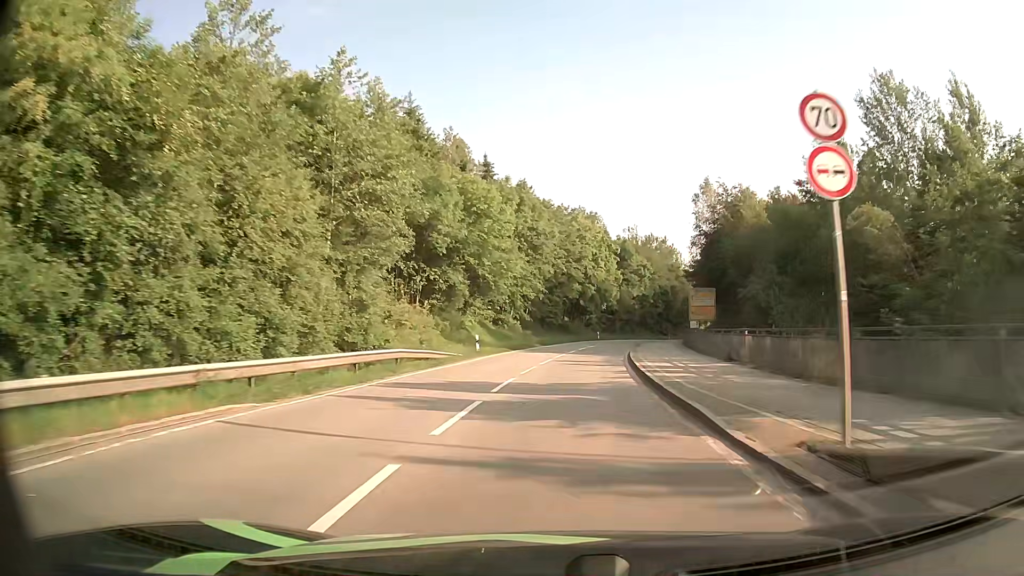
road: secondary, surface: asphalt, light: Day
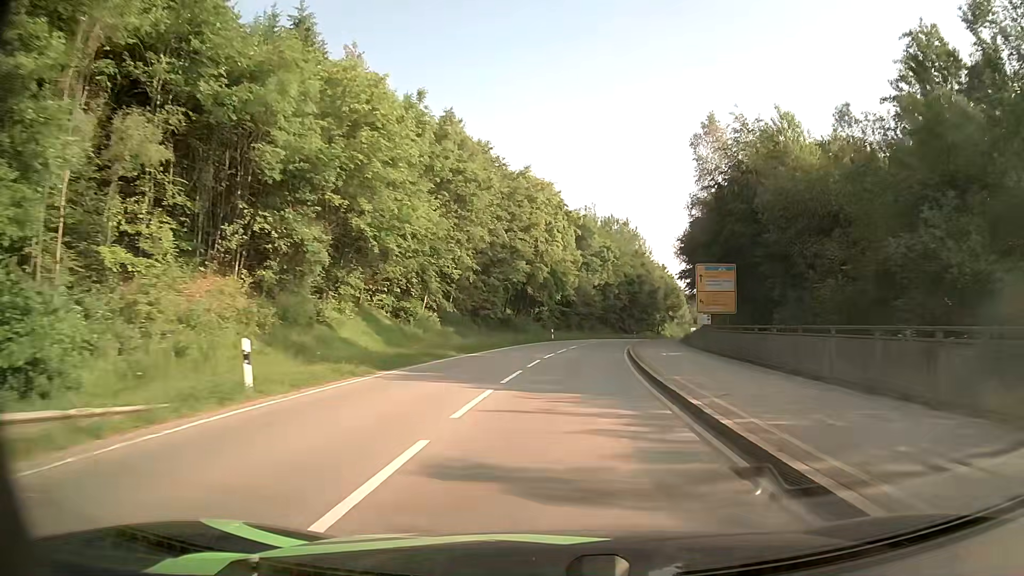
(+0.8, +22.6) m; +5°
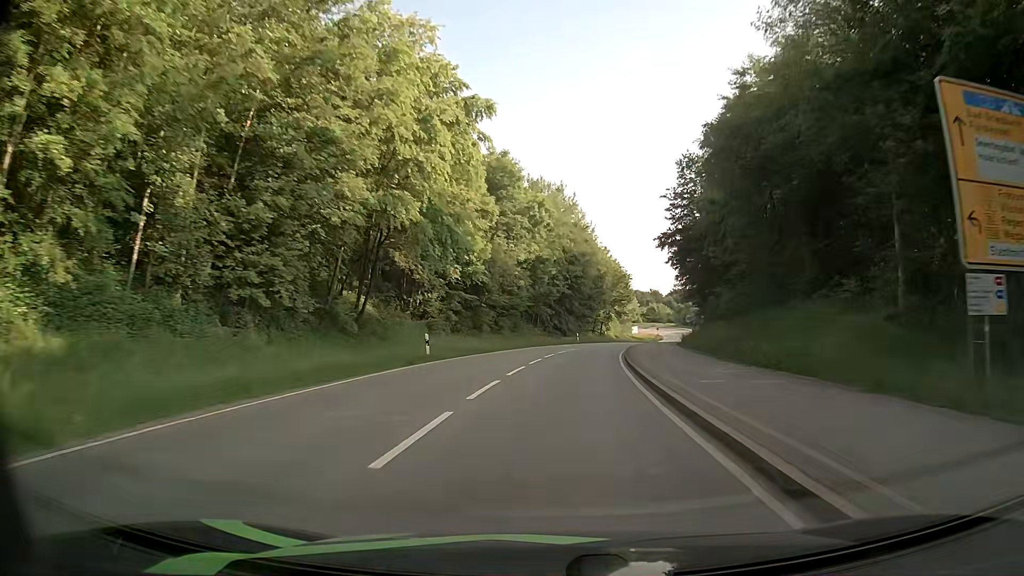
(+1.9, +33.4) m; +6°
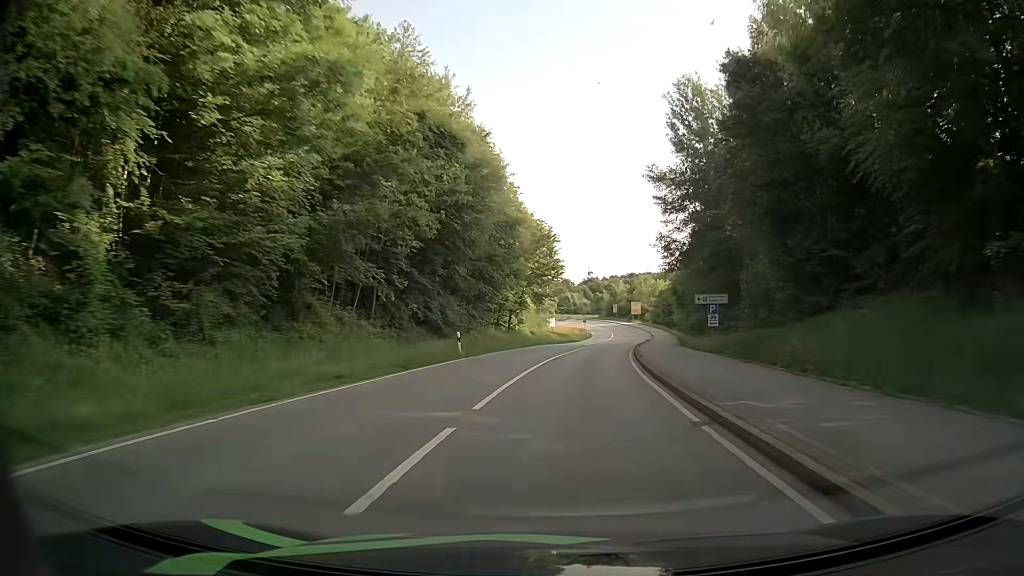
(+2.8, +43.2) m; +8°
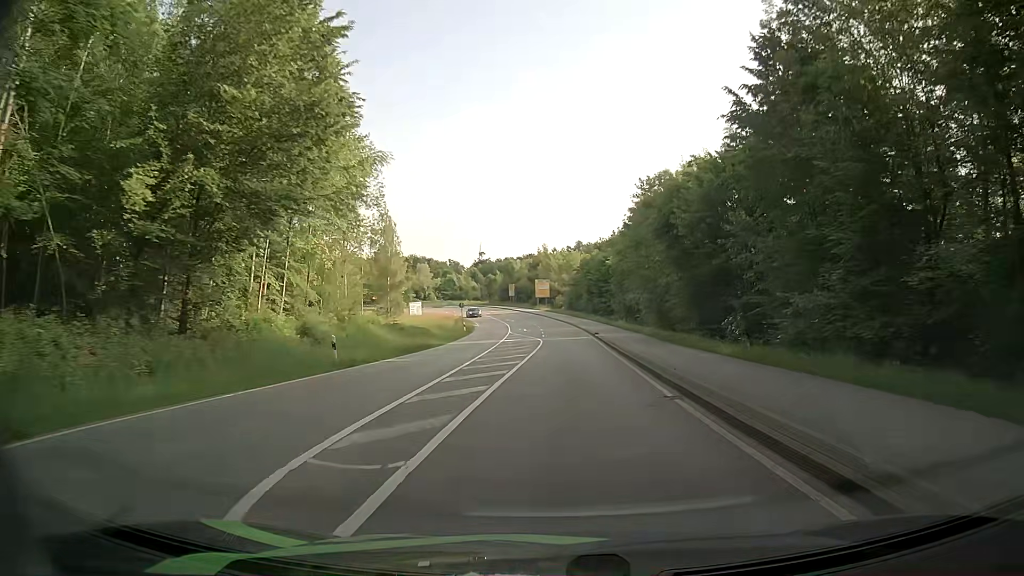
(+3.8, +51.1) m; +9°
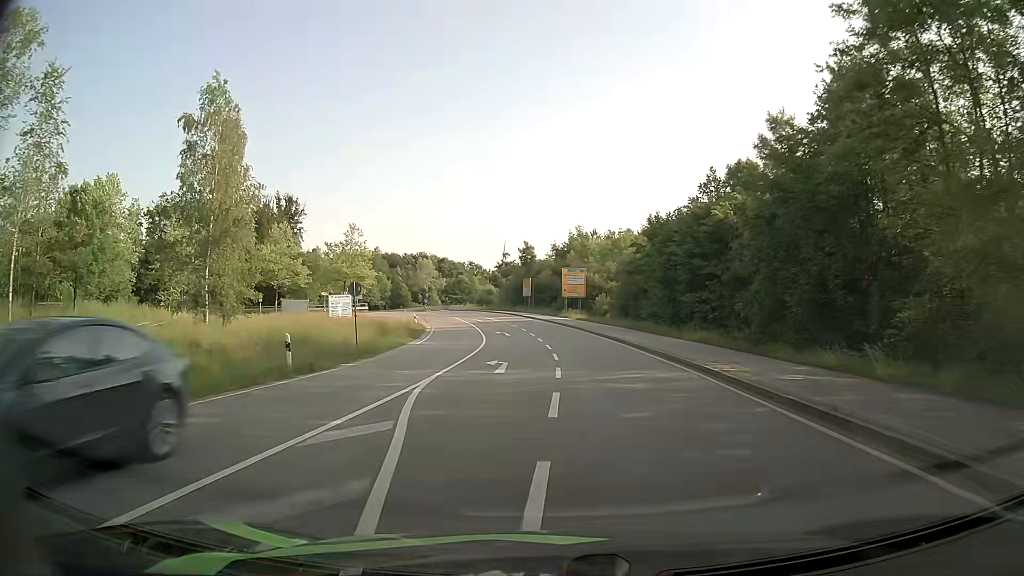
(0.0, +46.1) m; -3°
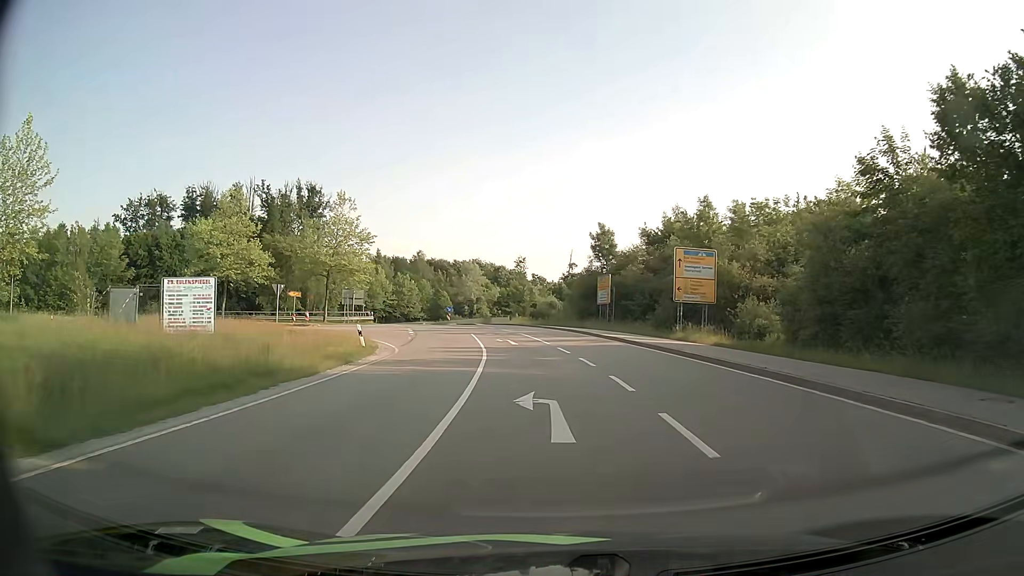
(-1.7, +32.4) m; -6°
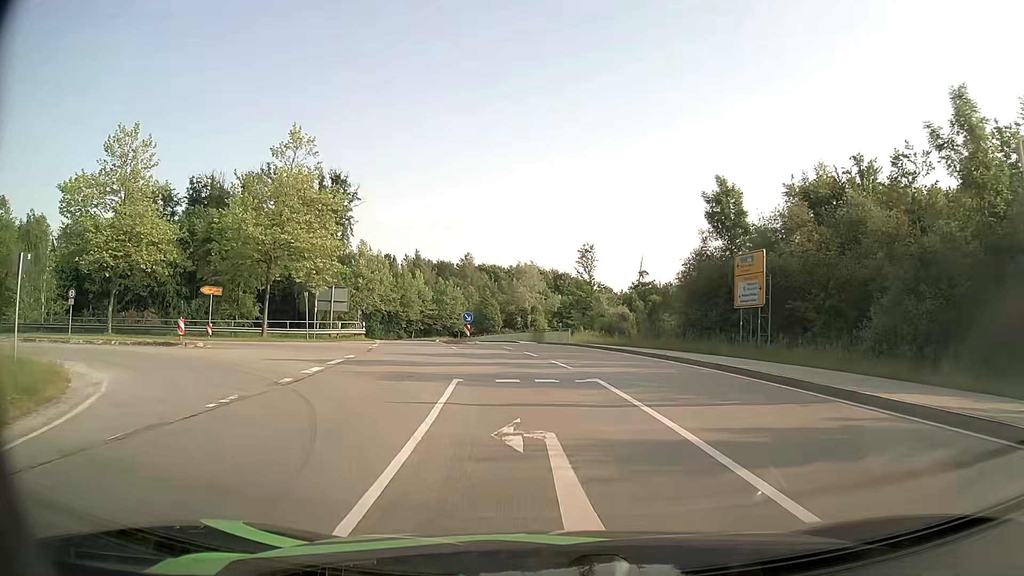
(-1.2, +25.8) m; -6°
(0, +10) (-2, +20) (-8, +27) (-18, +29) (-27, +25) (-35, +20) (-43, +13) (-50, +7) (-59, +1) (-67, -4) m
